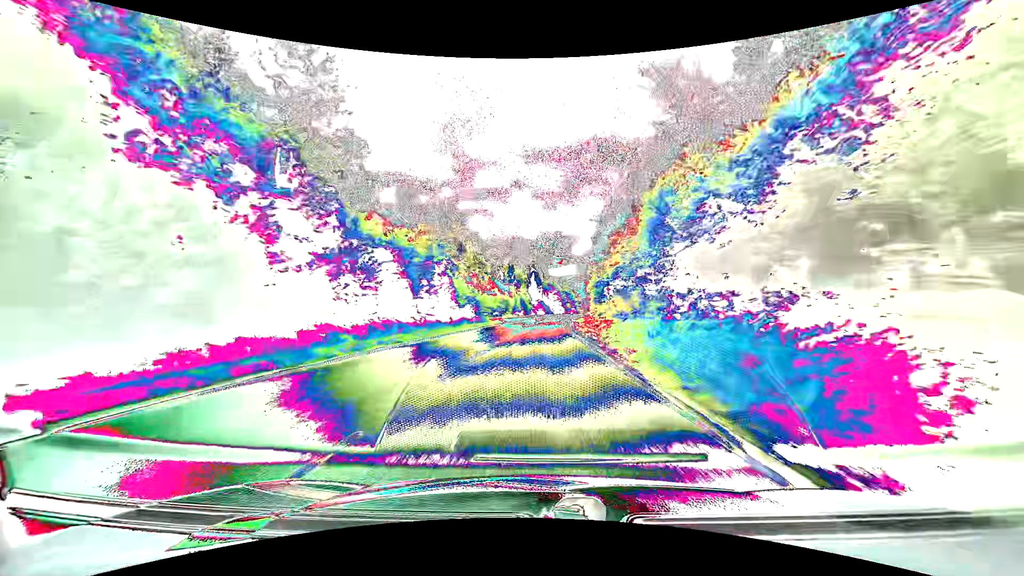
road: primary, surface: asphalt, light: Day
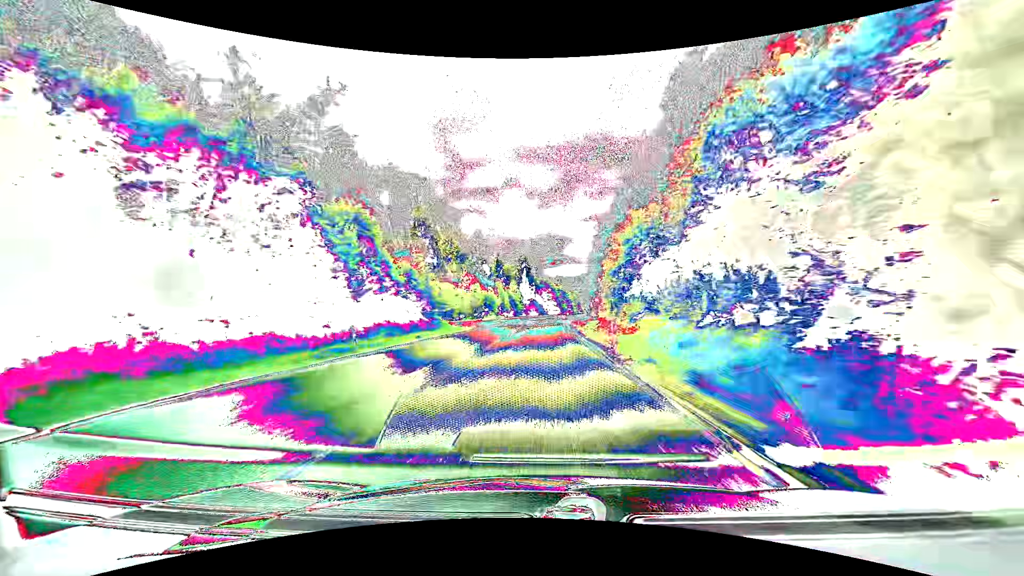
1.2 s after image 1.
(+0.3, +31.1) m; +1°
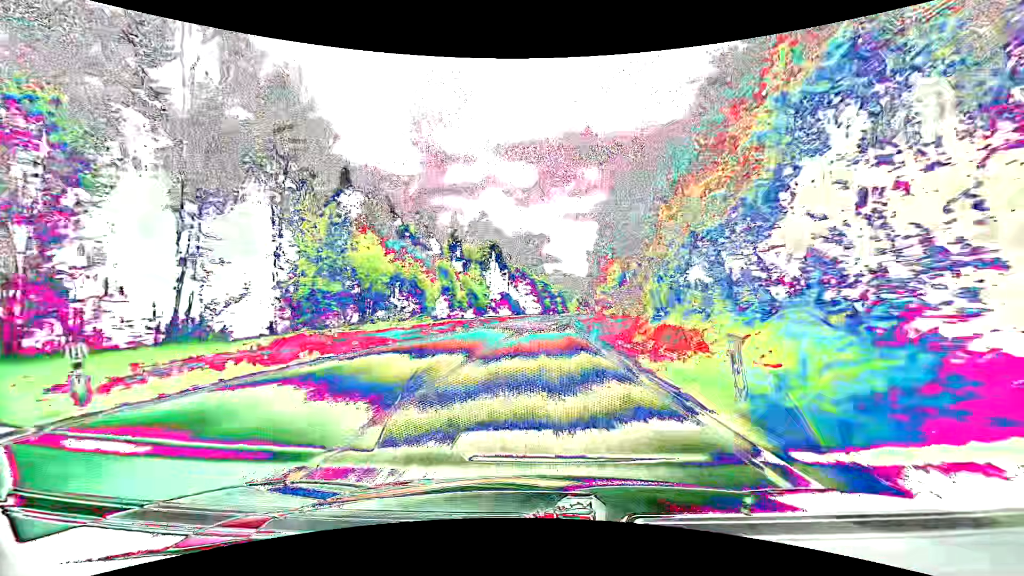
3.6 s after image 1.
(+1.1, +62.3) m; +2°
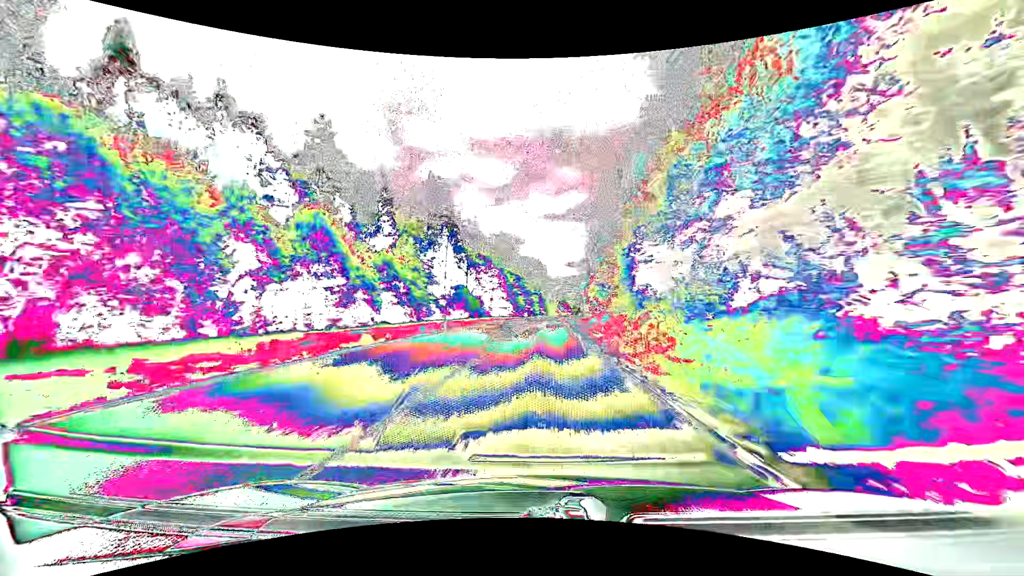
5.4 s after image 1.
(+1.5, +46.8) m; +3°
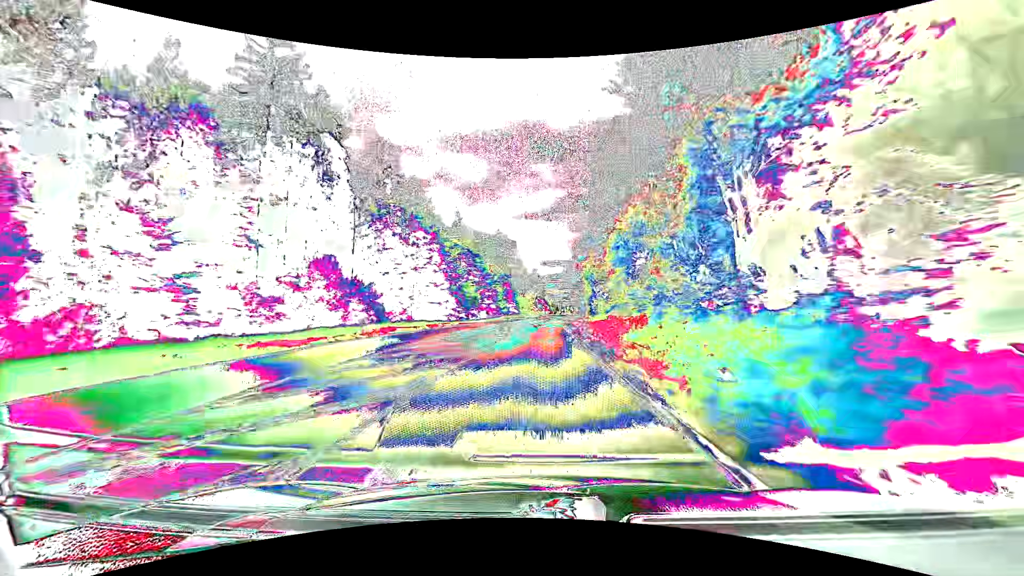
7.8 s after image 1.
(+1.4, +62.7) m; +3°
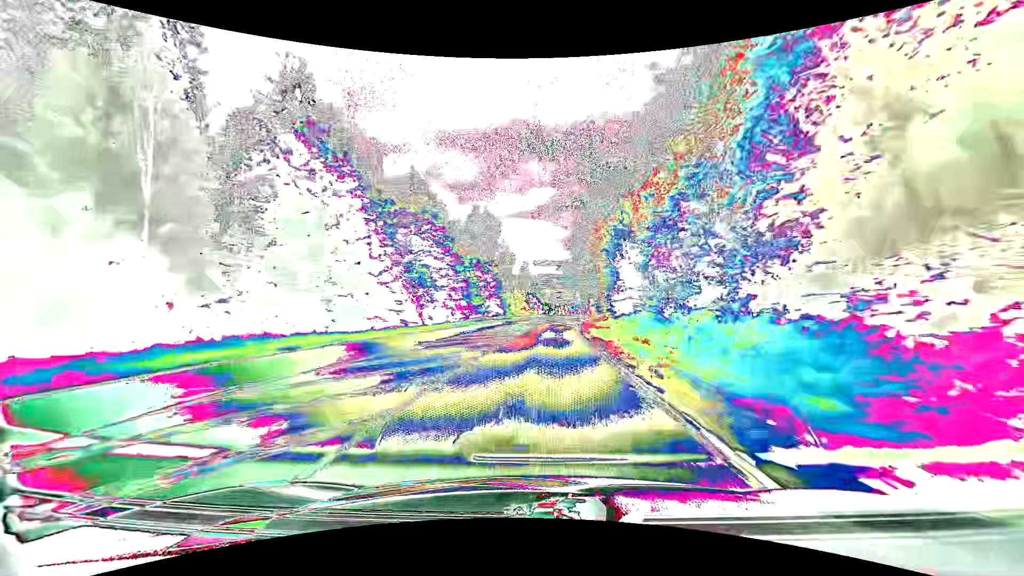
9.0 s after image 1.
(+0.3, +31.1) m; +1°
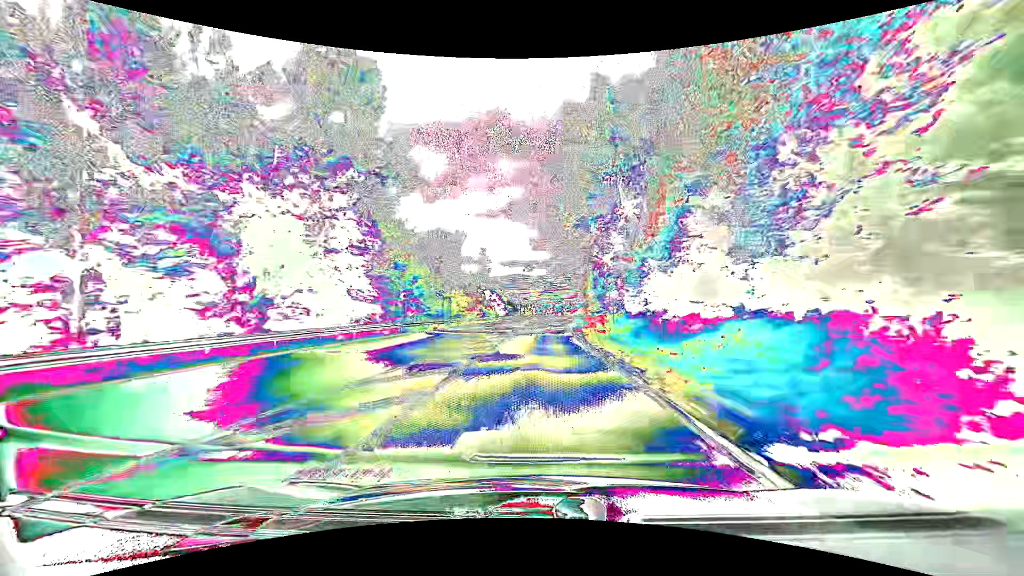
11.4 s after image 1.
(+2.0, +60.3) m; +4°
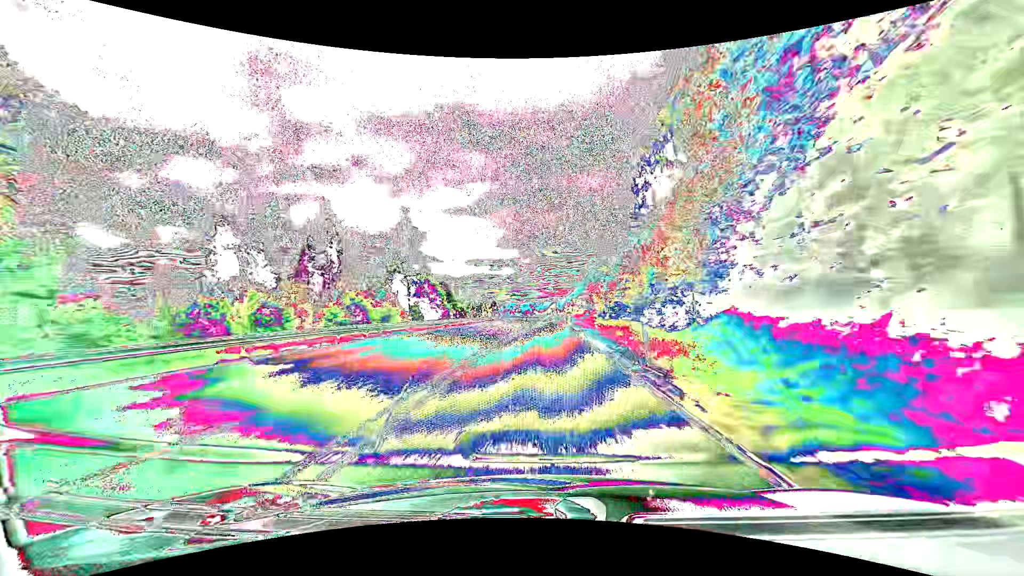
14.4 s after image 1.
(+2.0, +73.7) m; +4°
(0, +10) (0, +20) (0, +30) (0, +40) (+1, +50) (+1, +60) (+1, +70) (+2, +80) (+2, +90) (+3, +100) m
